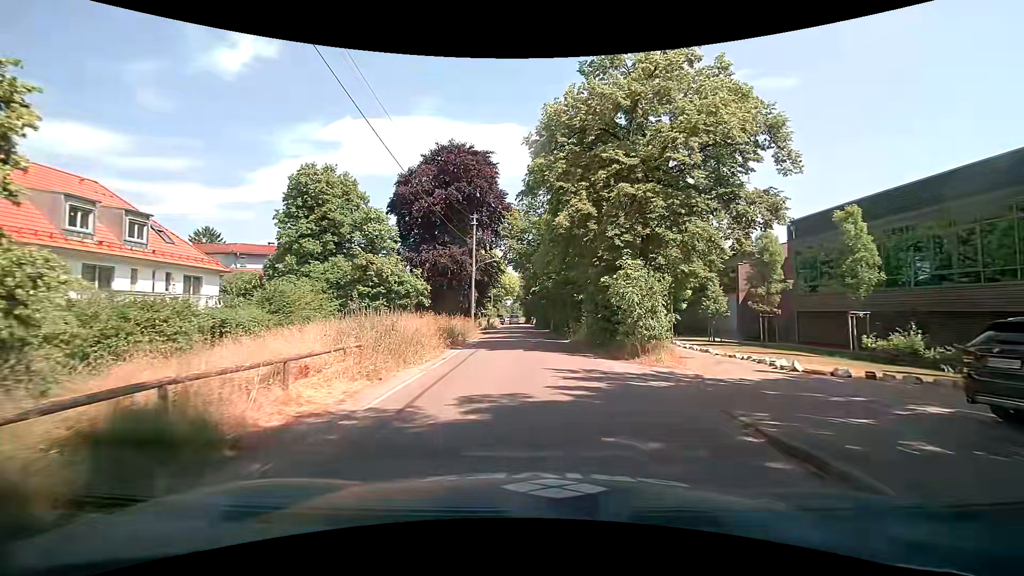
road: unclassified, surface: asphalt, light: Day
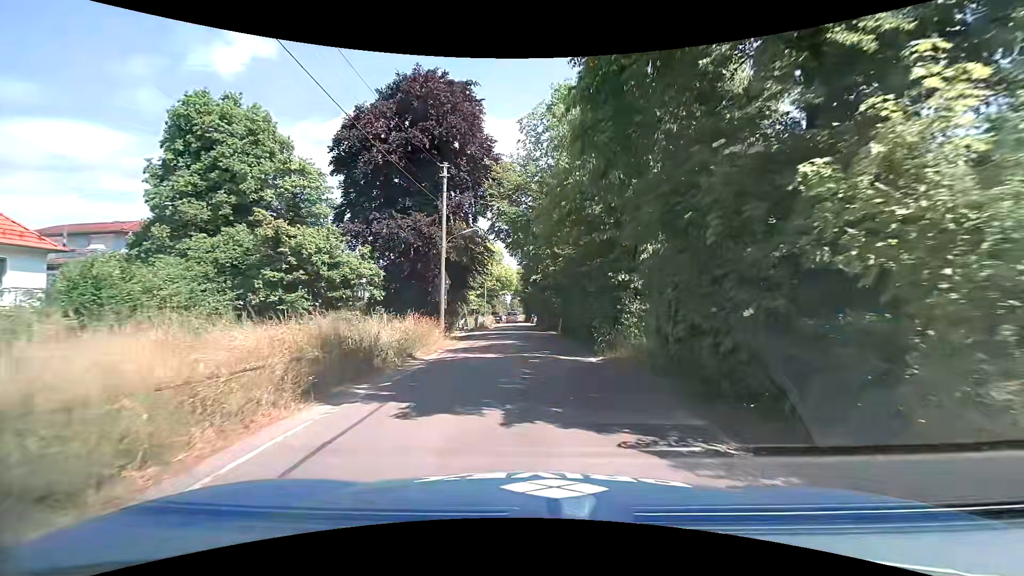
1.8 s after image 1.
(-0.1, +12.8) m; 0°
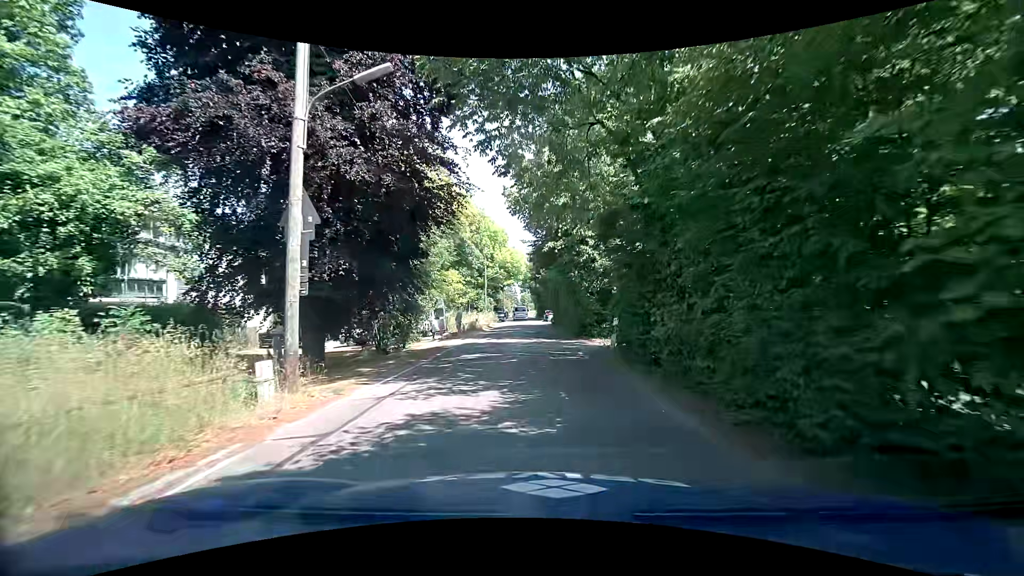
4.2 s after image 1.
(-0.3, +16.7) m; -1°
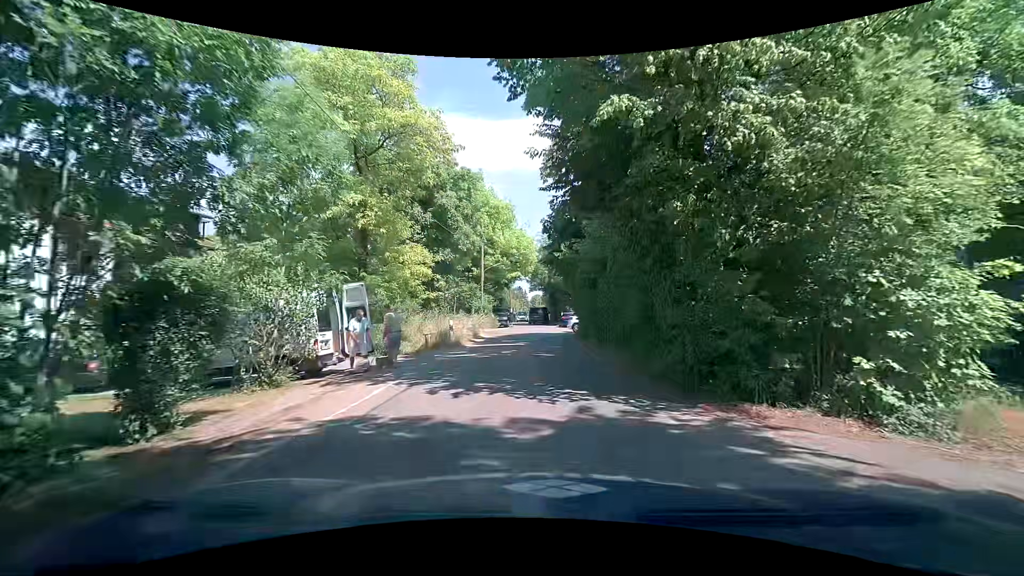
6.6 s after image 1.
(-0.1, +15.3) m; -3°
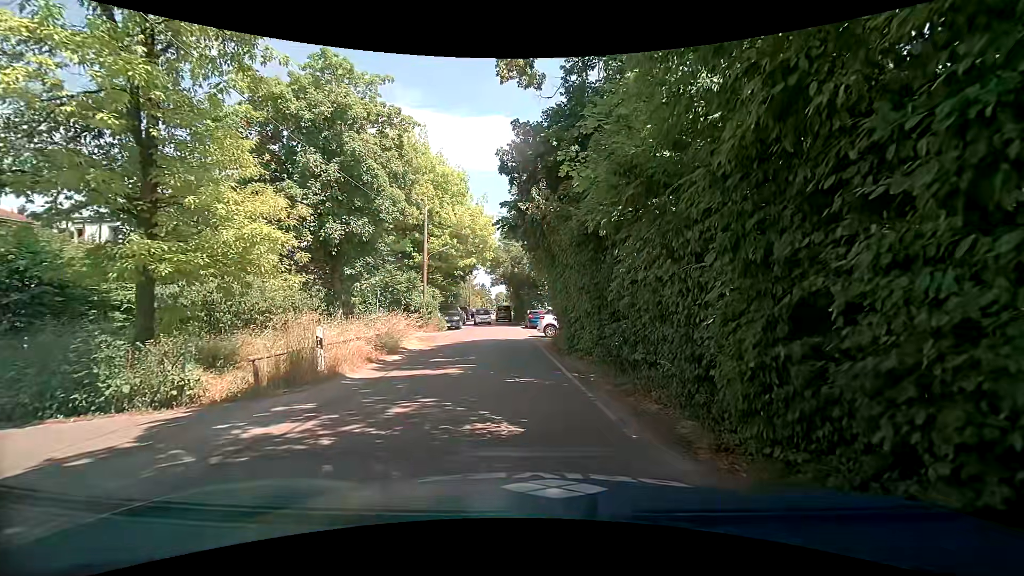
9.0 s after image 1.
(+0.4, +9.8) m; +3°
